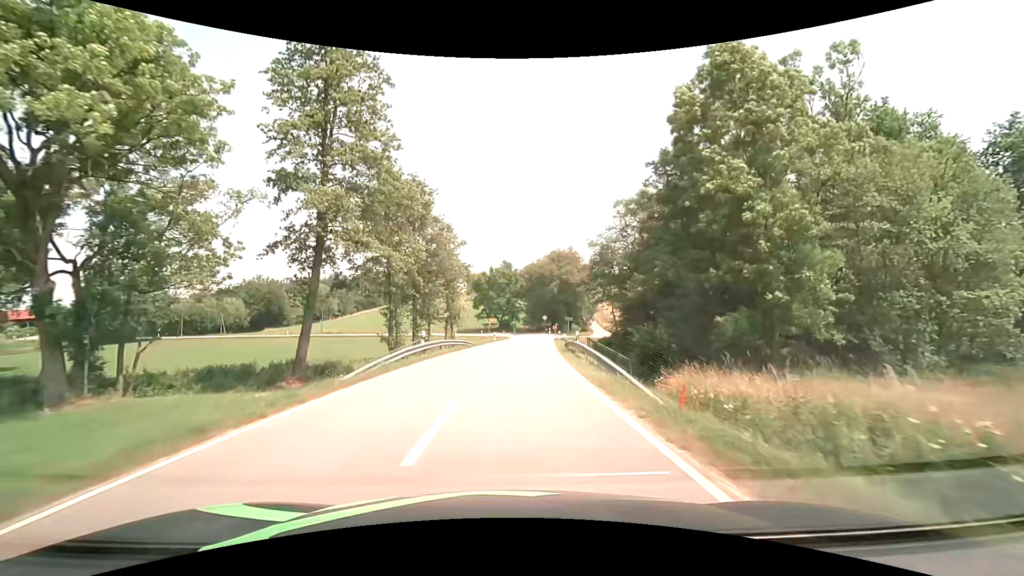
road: tertiary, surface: asphalt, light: Day
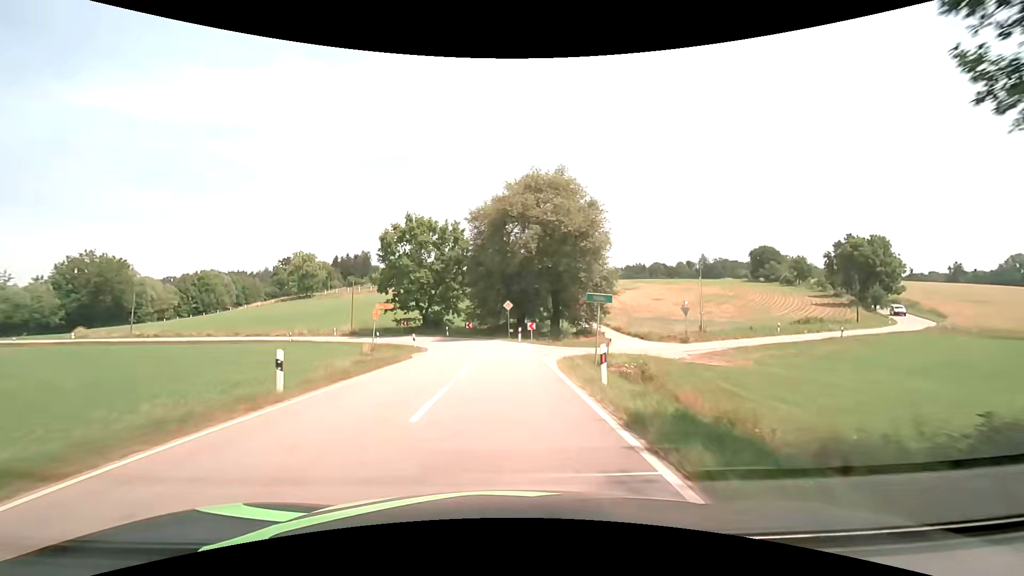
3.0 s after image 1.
(+2.5, +45.6) m; +5°
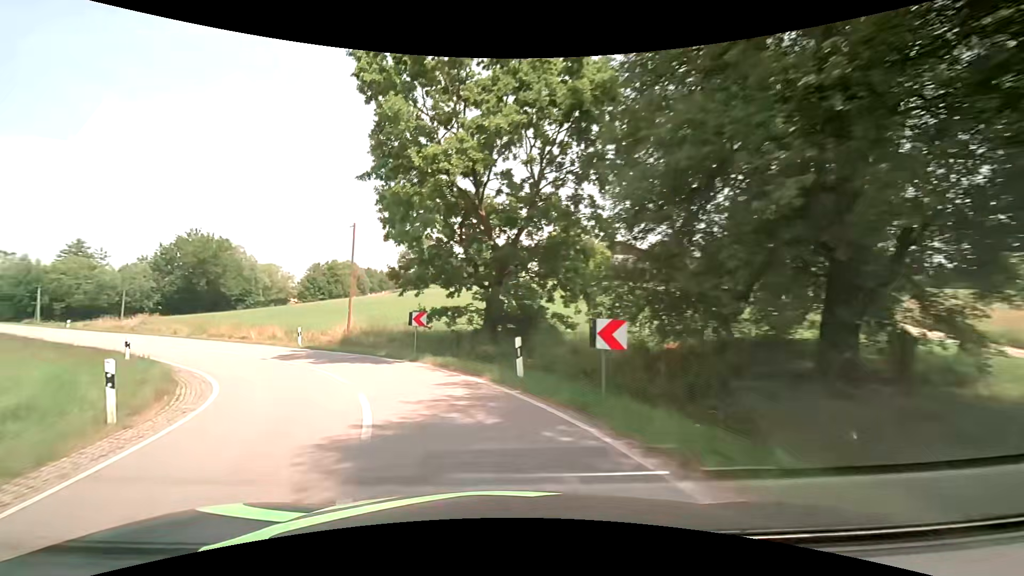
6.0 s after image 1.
(-1.8, +38.2) m; -17°
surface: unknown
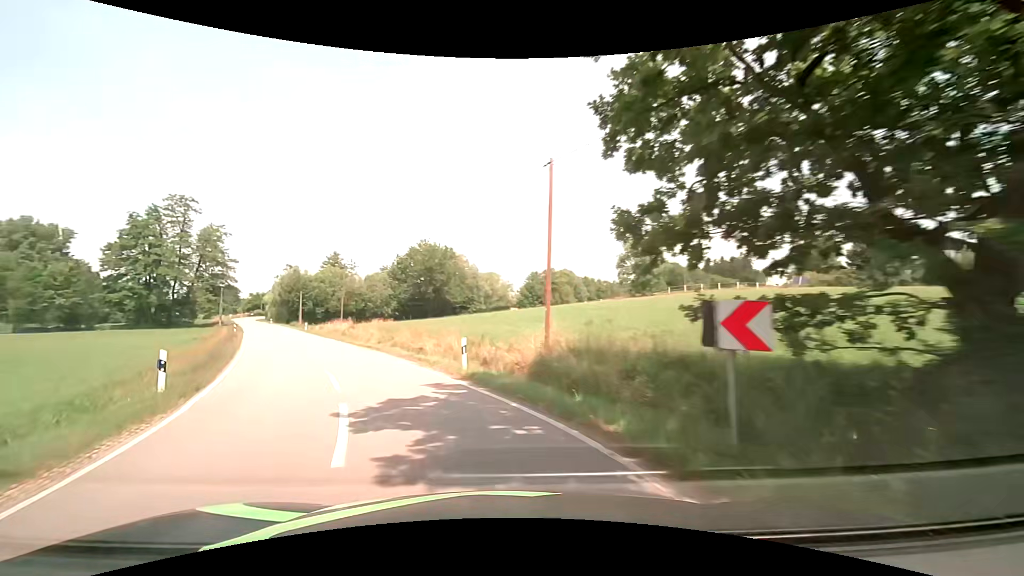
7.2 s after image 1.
(-2.6, +12.9) m; -24°
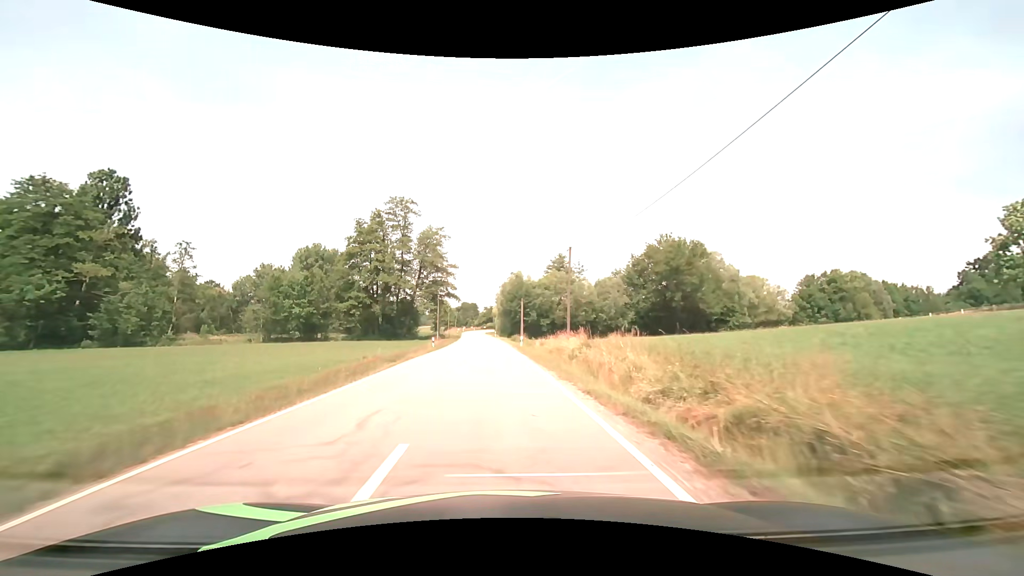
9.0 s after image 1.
(-6.1, +20.9) m; -26°
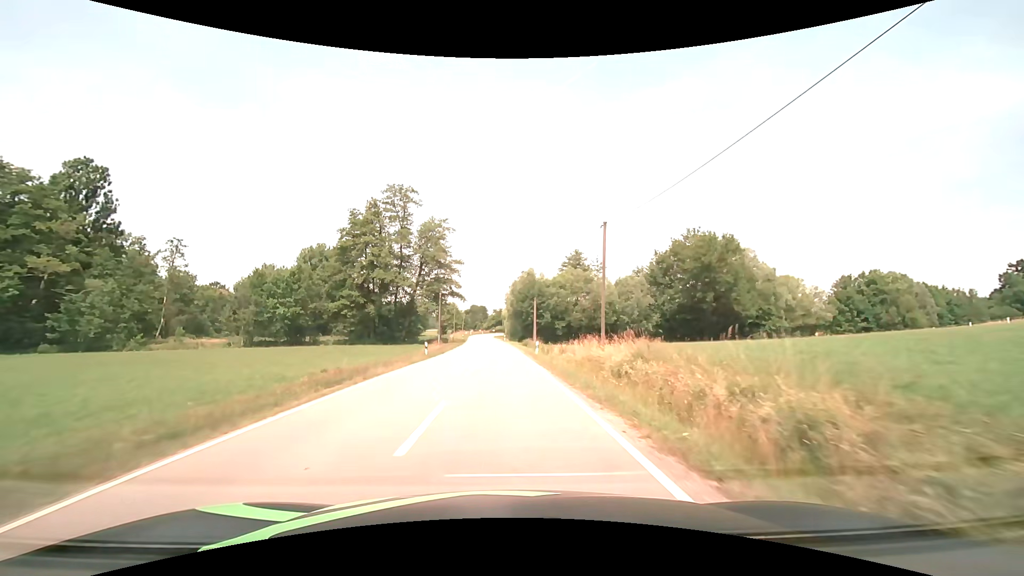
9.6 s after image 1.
(-0.1, +8.5) m; -1°
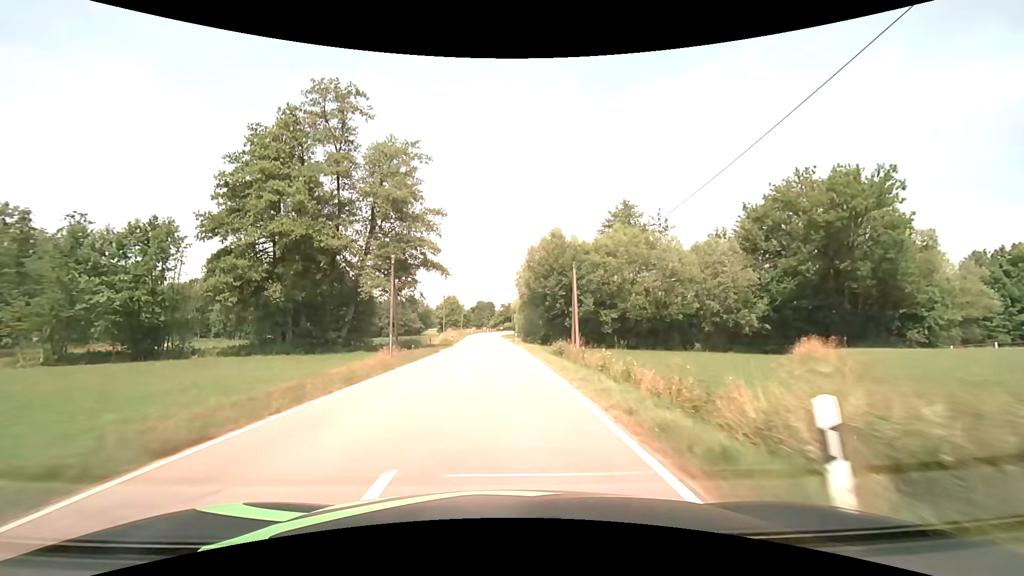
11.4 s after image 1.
(-0.4, +29.5) m; -1°
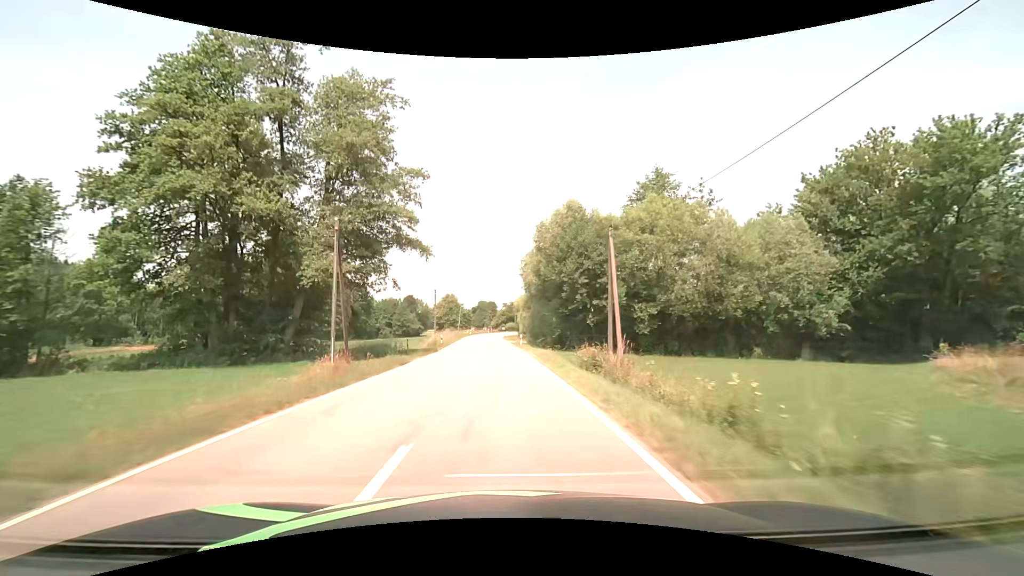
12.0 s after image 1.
(0.0, +10.9) m; 0°
(0, +10) (0, +20) (0, +30) (-1, +40) (-1, +50) (-2, +60) (-2, +70) (-2, +80) (-2, +90) (-2, +100) m
